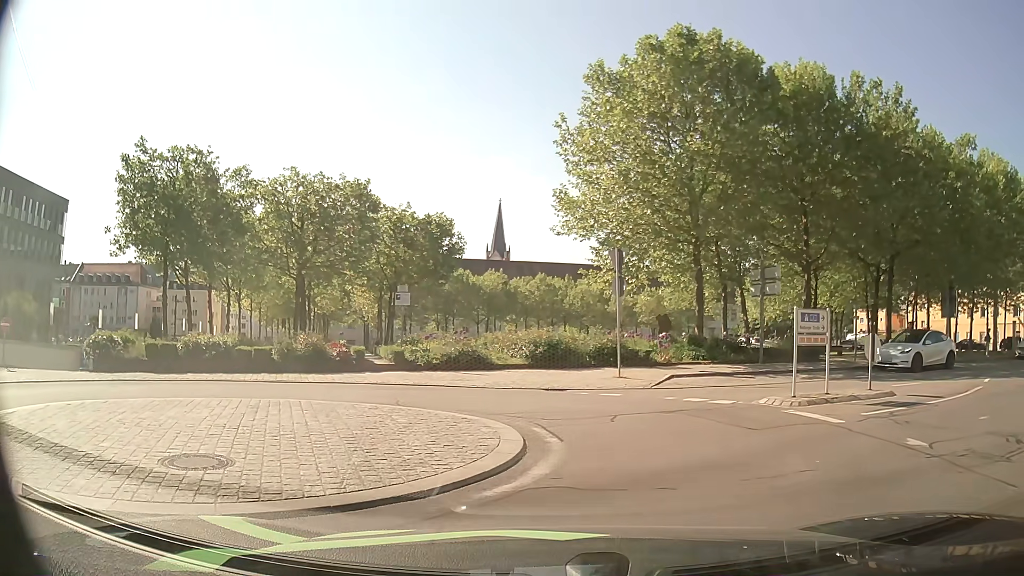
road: residential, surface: asphalt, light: Day
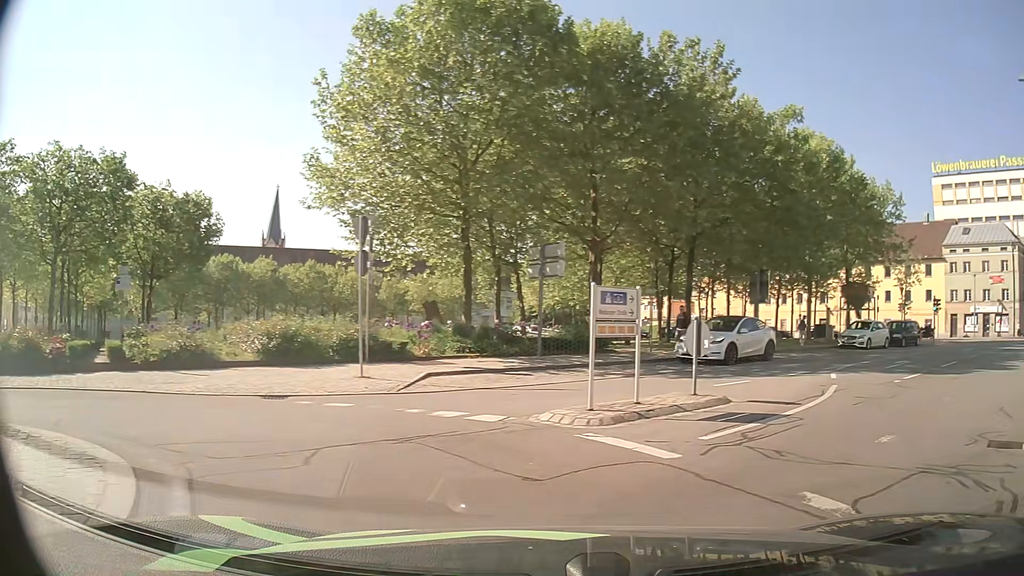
(+0.6, +4.0) m; +20°
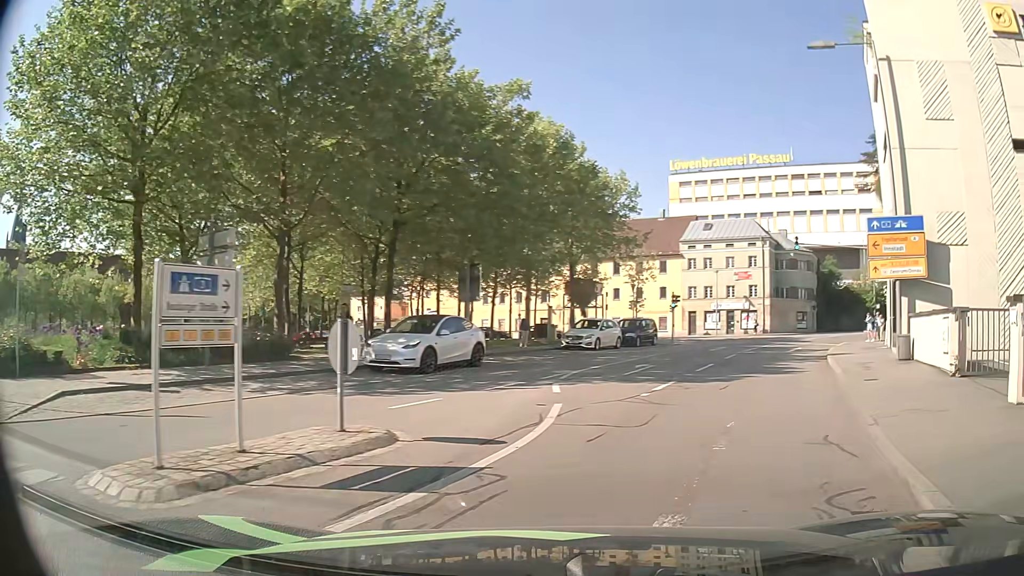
(+0.8, +3.7) m; +23°
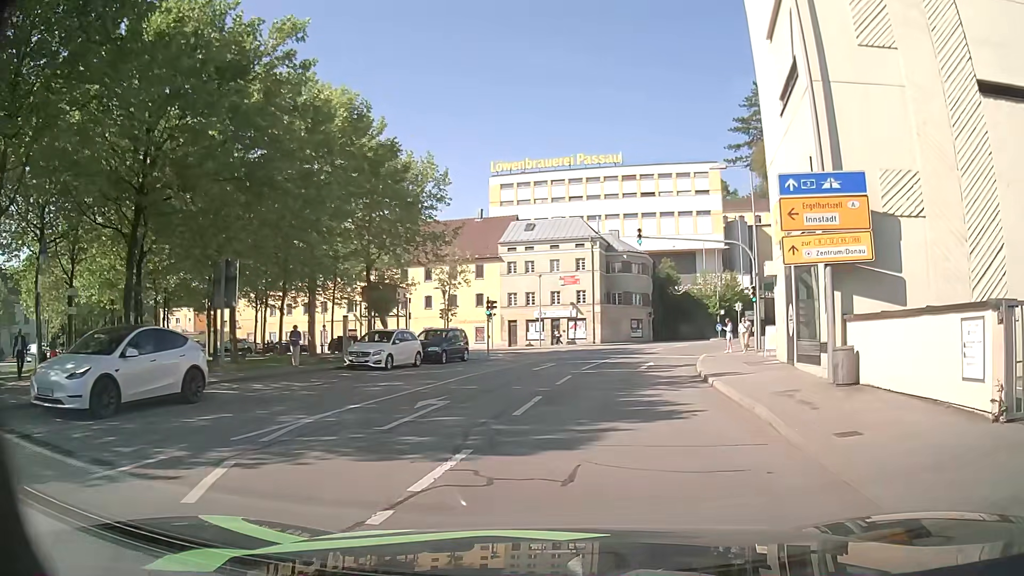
(+1.3, +7.4) m; +15°
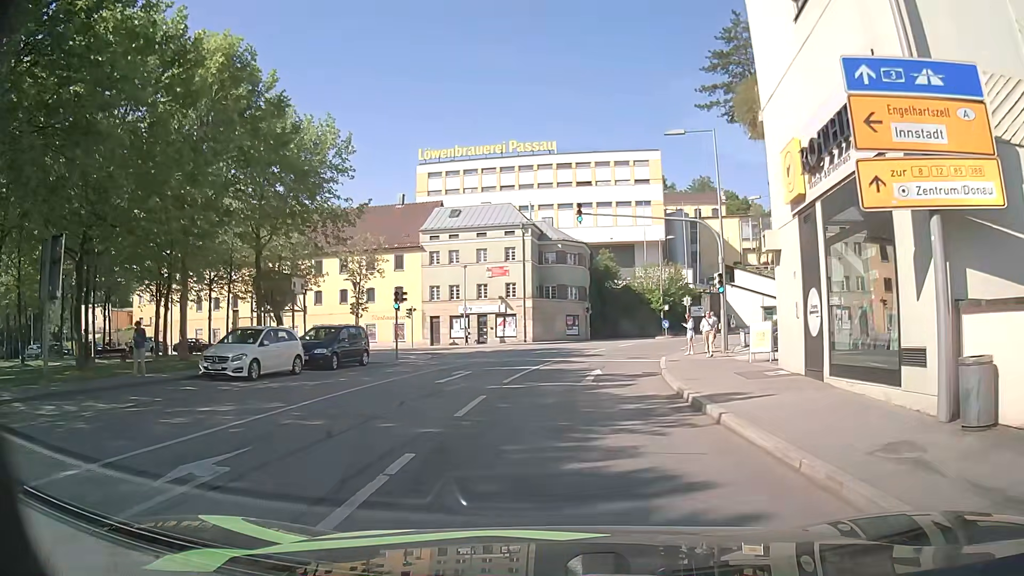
(+0.5, +6.6) m; +7°
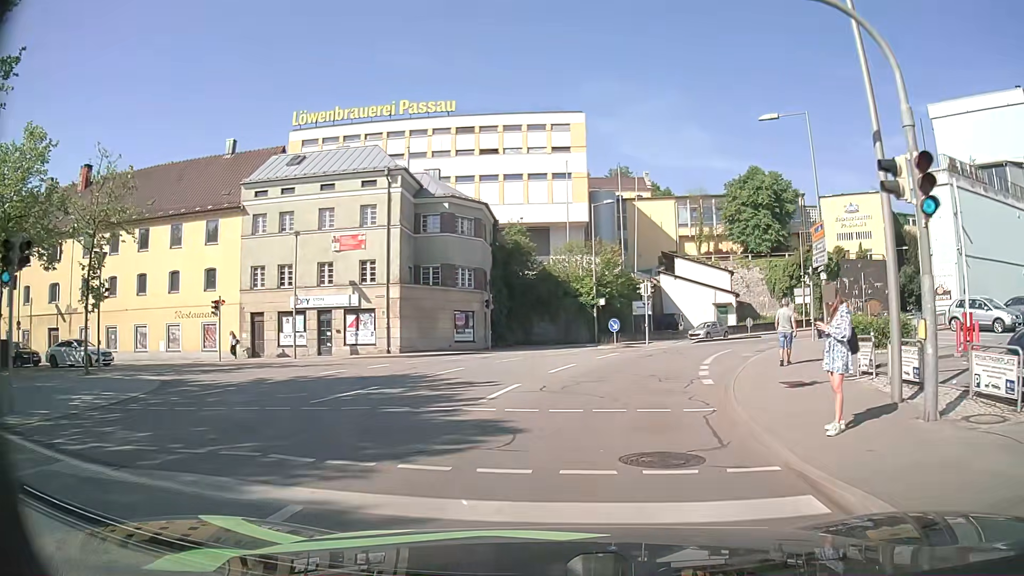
(+1.2, +21.1) m; +8°
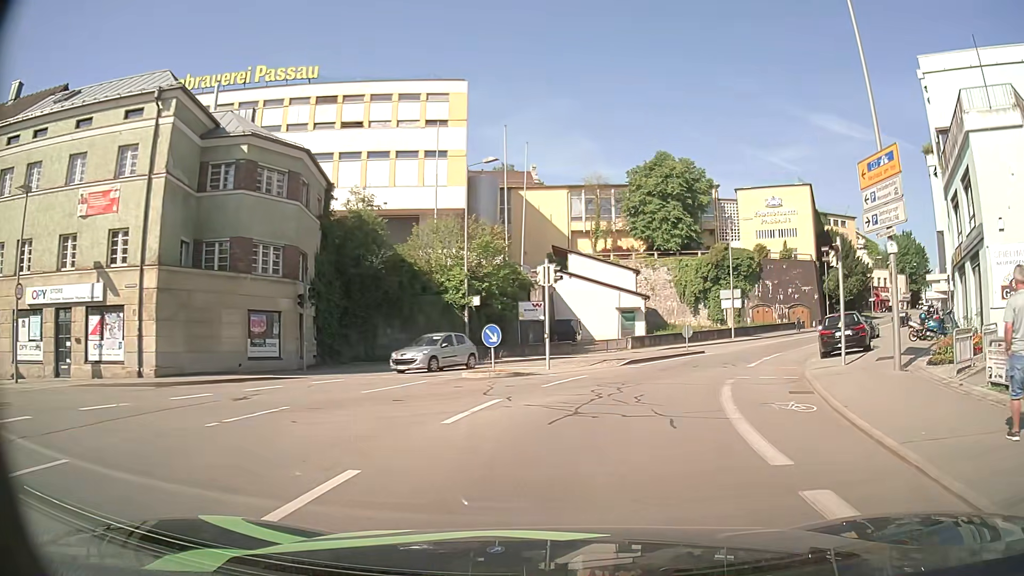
(+1.1, +14.3) m; +10°
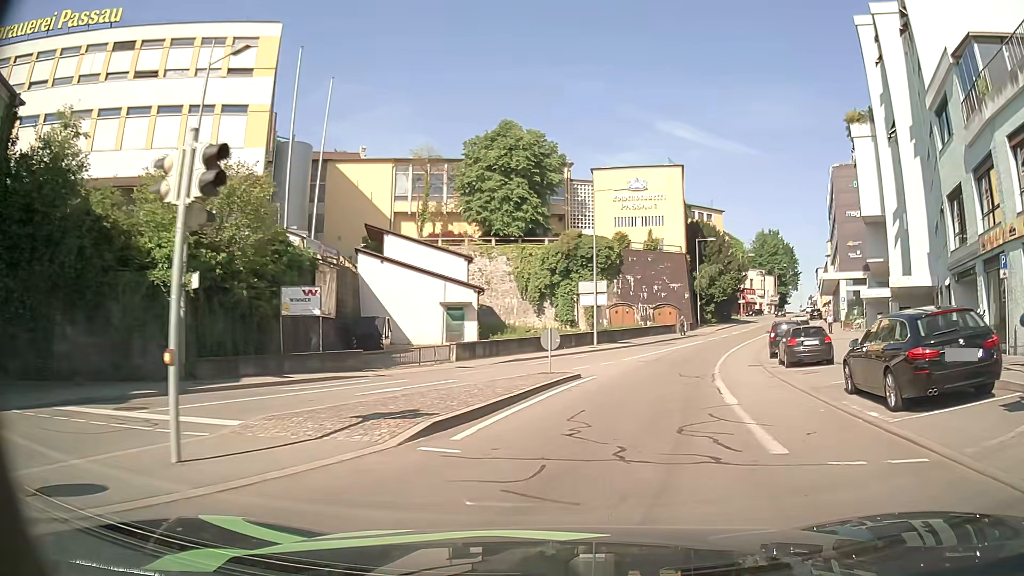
(+1.7, +14.4) m; +14°
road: tertiary
(+1, +10) (+3, +20) (+6, +29) (+9, +39) (+13, +48) (+17, +57) (+21, +66) (+25, +75) (+30, +84) (+34, +93) m
